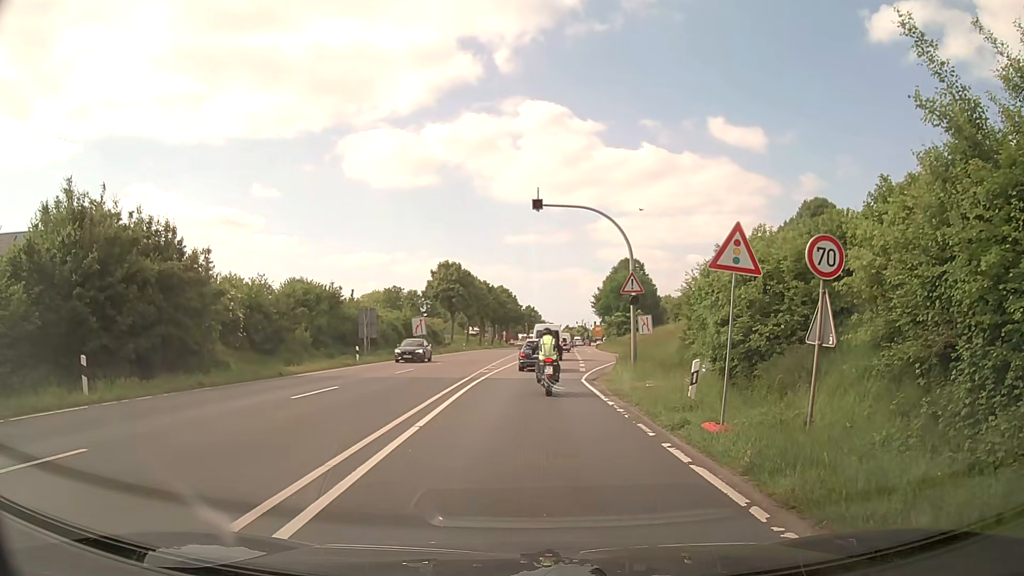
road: primary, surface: asphalt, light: Day
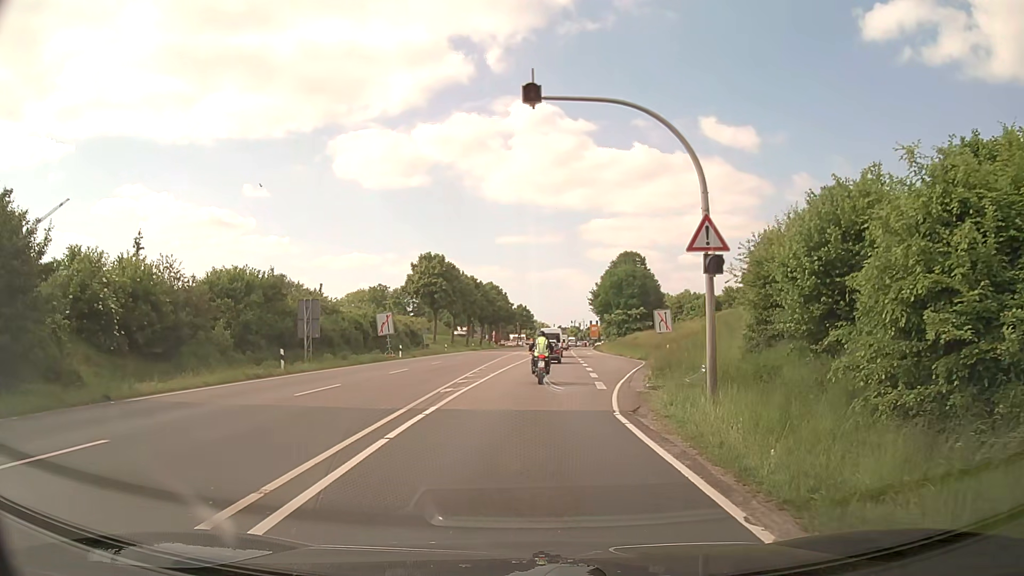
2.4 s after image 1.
(+0.2, +11.5) m; +1°
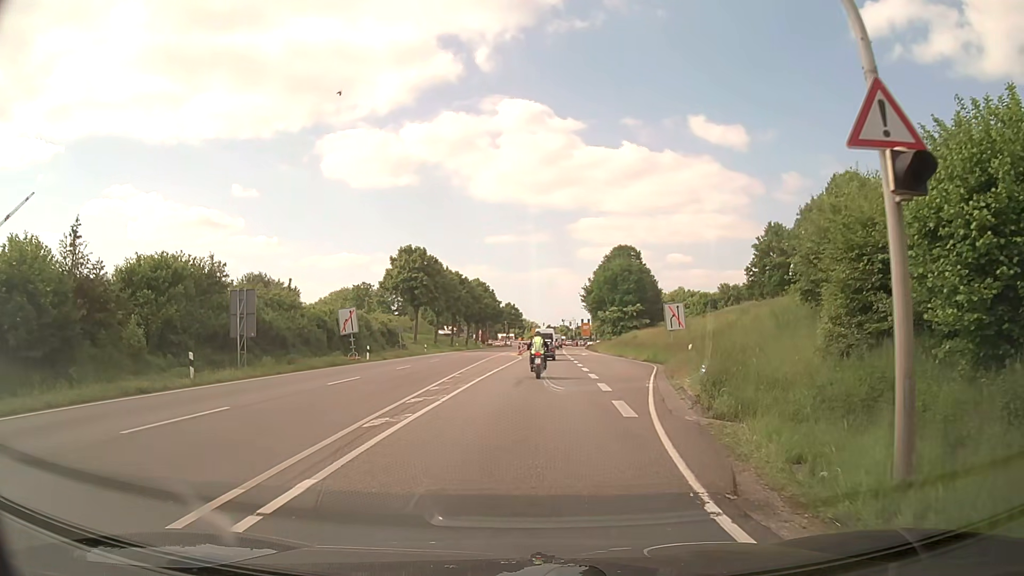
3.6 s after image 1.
(0.0, +7.5) m; 0°
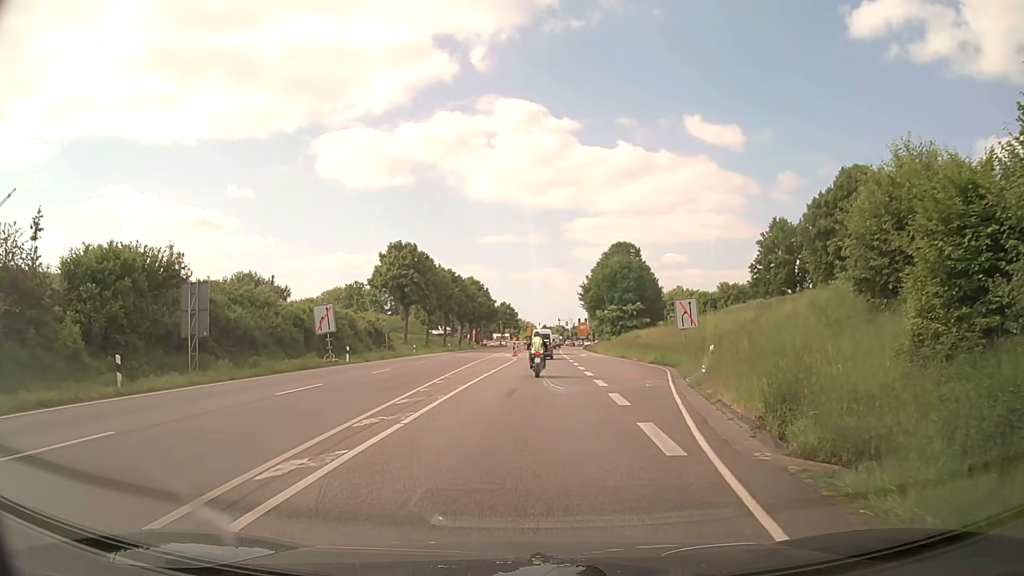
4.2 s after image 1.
(0.0, +4.2) m; +1°
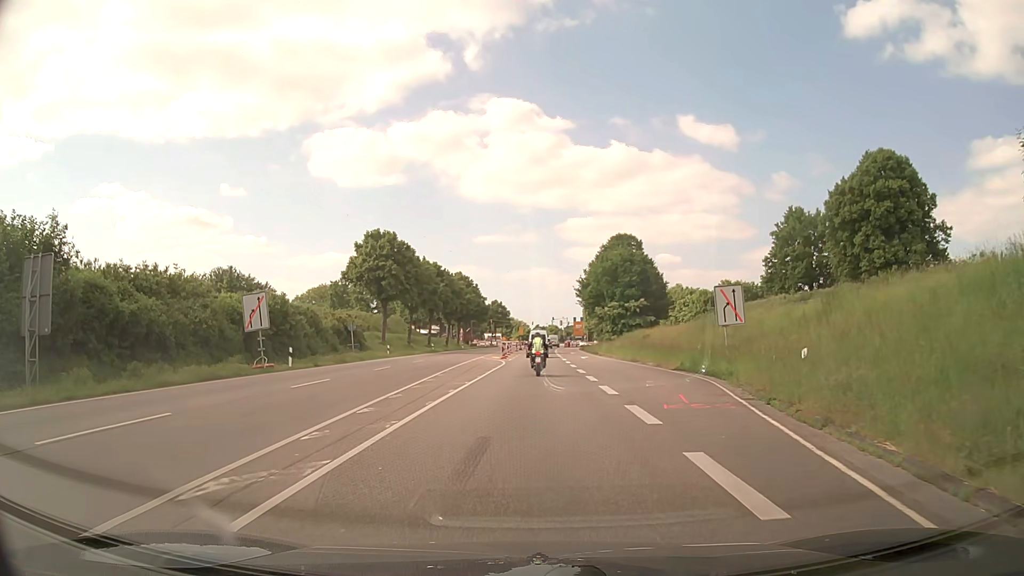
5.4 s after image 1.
(0.0, +9.3) m; 0°
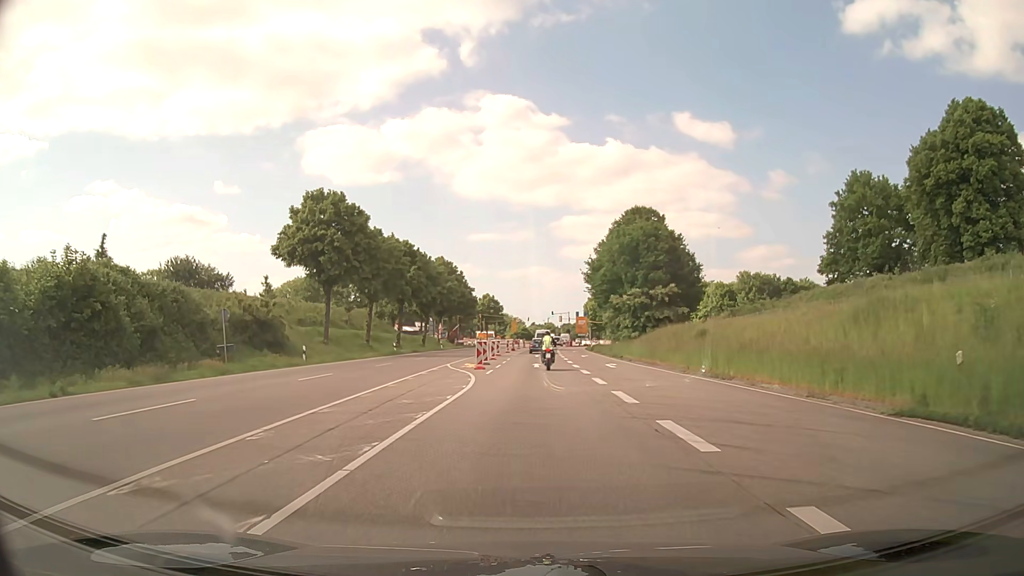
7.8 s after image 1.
(+0.1, +21.3) m; +1°
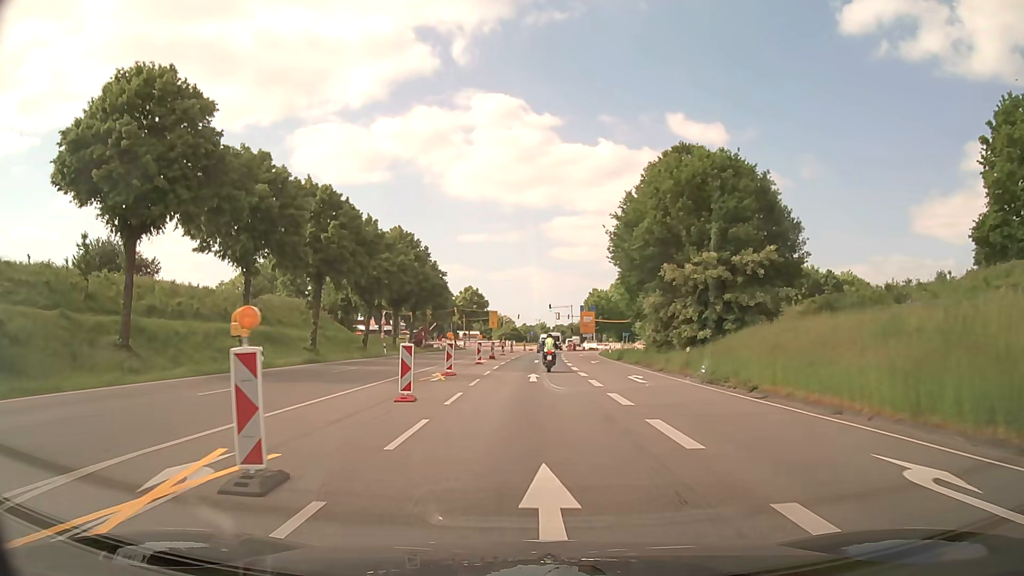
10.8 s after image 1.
(+0.1, +30.2) m; +1°
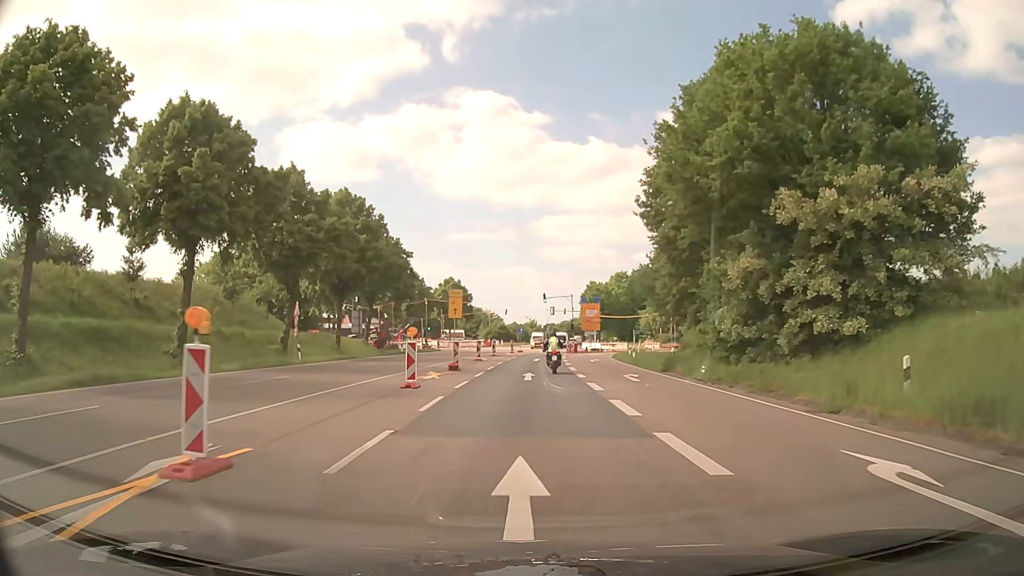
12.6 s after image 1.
(+0.2, +19.9) m; +1°
